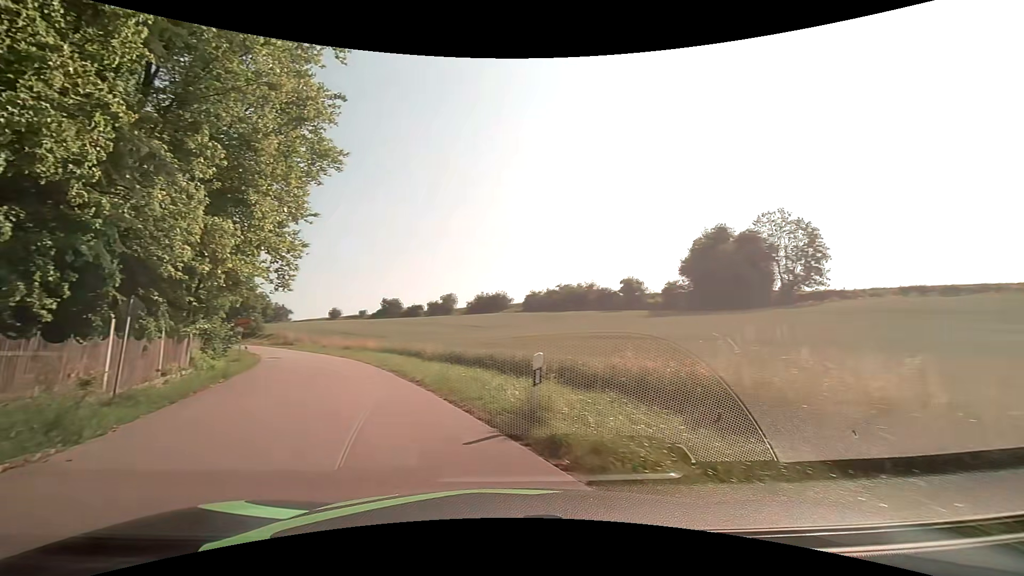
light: Day
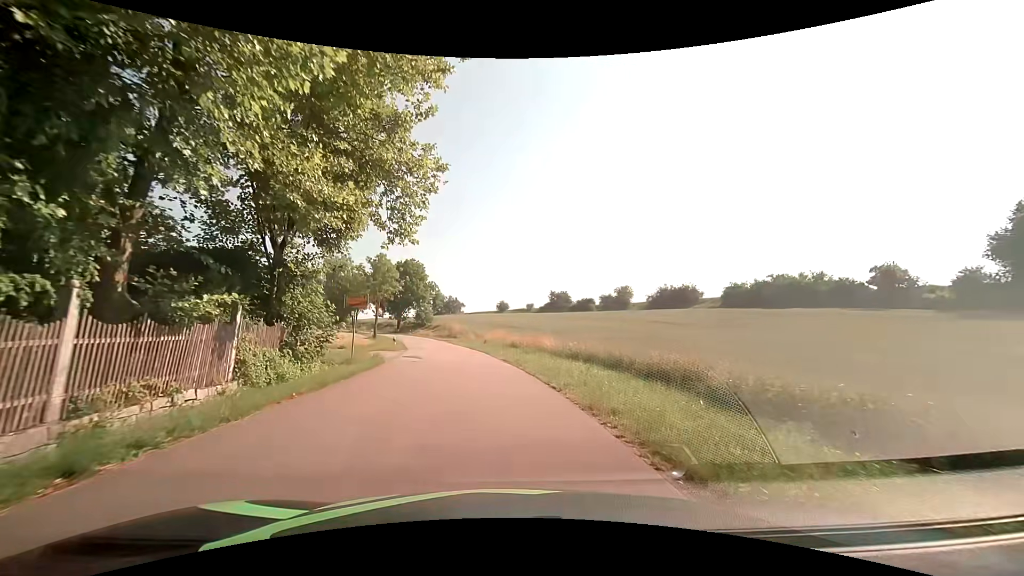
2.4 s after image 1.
(-4.2, +15.8) m; -19°
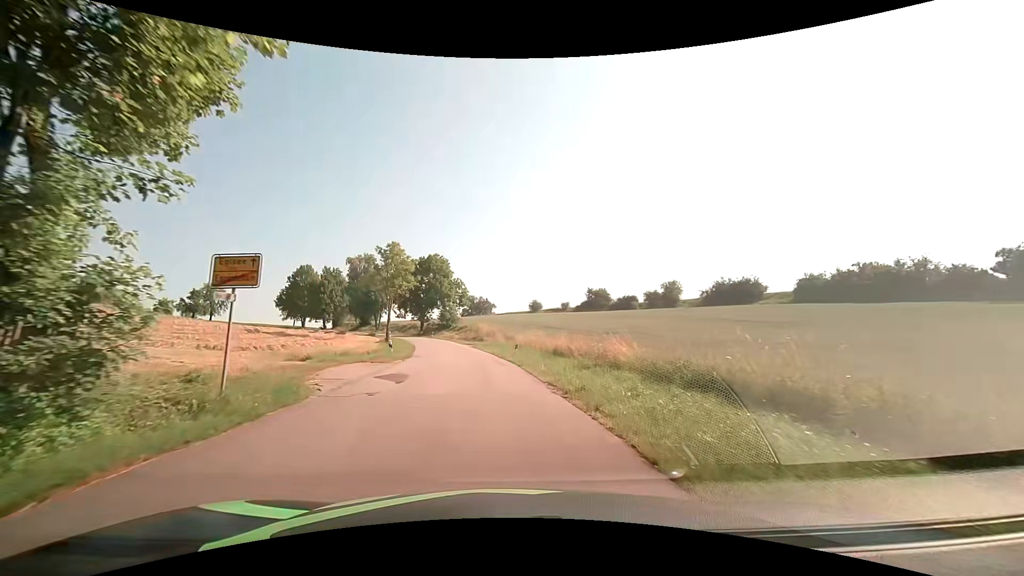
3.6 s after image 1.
(-0.1, +12.0) m; -2°
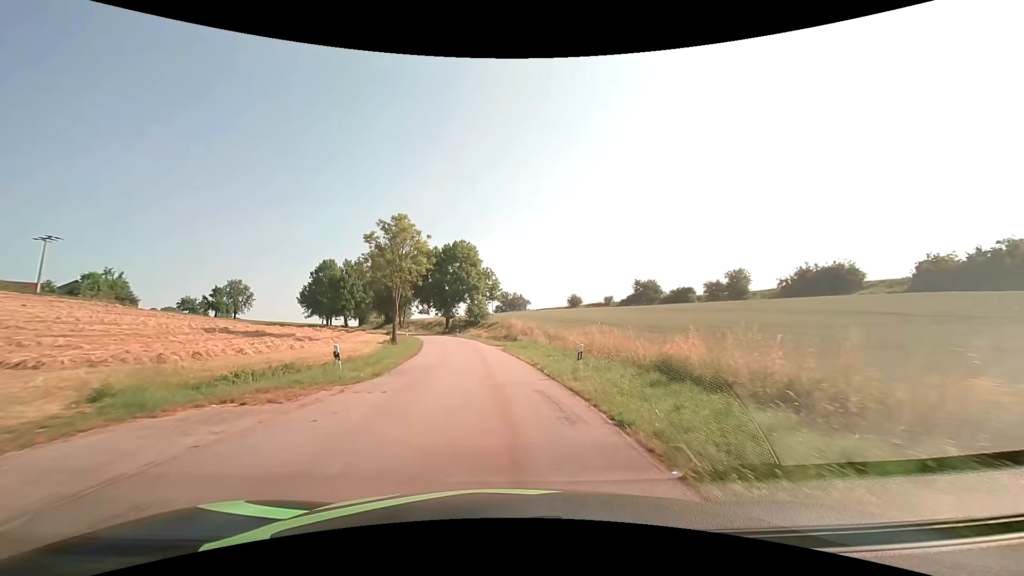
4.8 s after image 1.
(-0.7, +14.6) m; -5°
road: tertiary
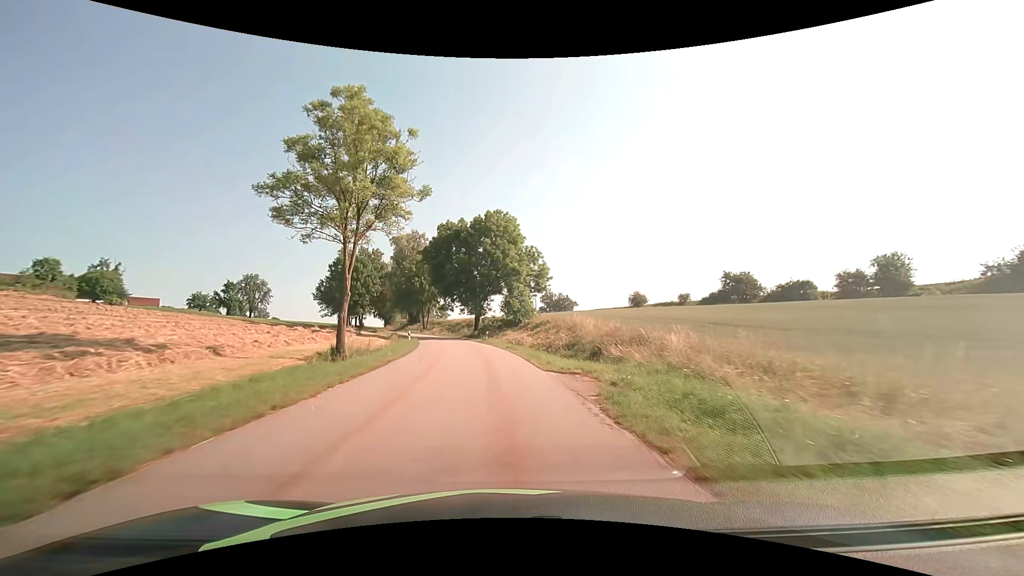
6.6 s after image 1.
(-0.8, +25.8) m; -4°
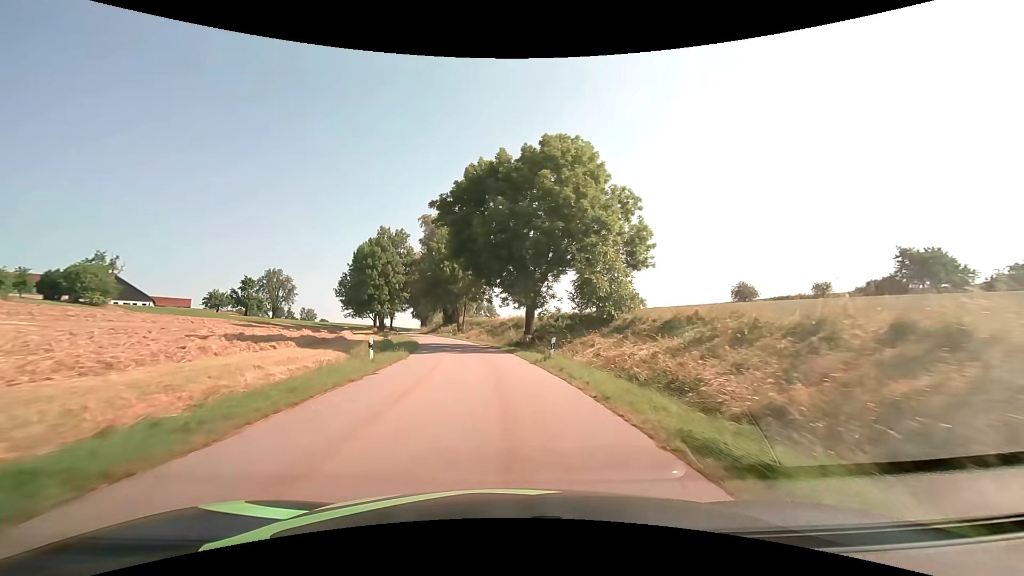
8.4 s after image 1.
(-1.6, +26.7) m; -6°
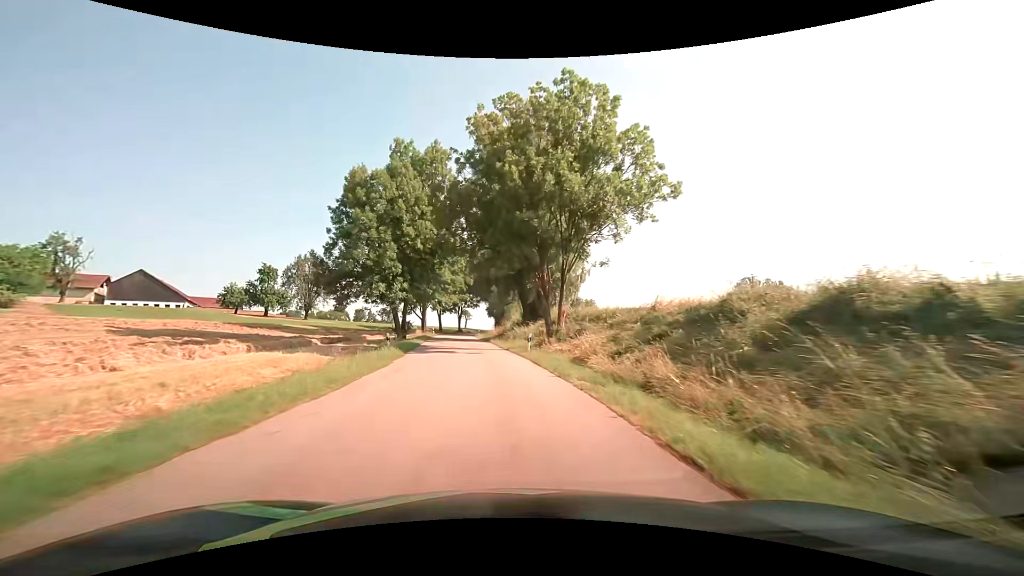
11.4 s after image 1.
(-4.3, +44.4) m; -11°
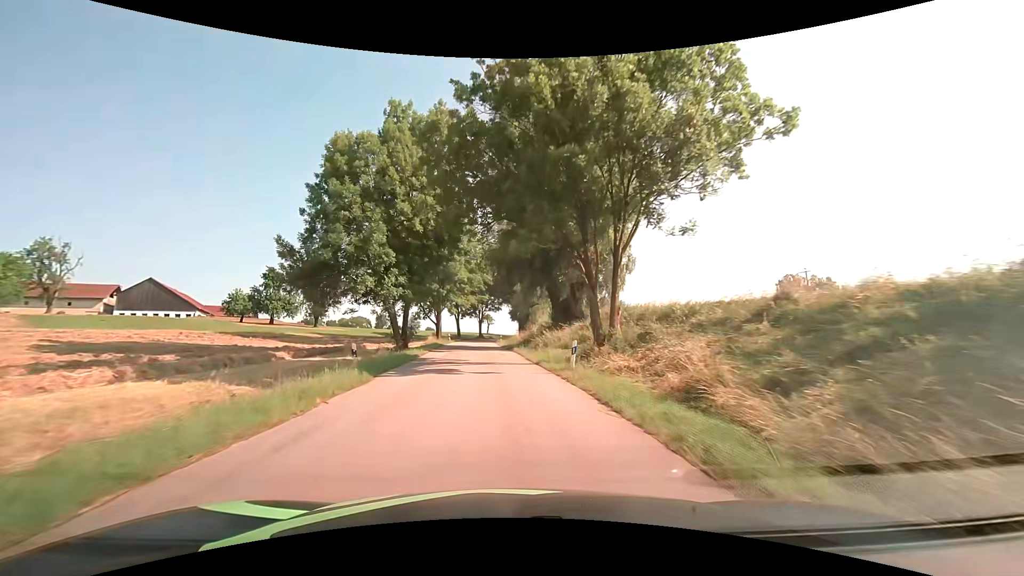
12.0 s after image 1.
(-0.2, +9.5) m; -3°
(0, +10) (0, +20) (-1, +30) (-2, +40) (-2, +50) (-3, +60) (-3, +70) (-3, +80) (-2, +90) (-1, +100) m
